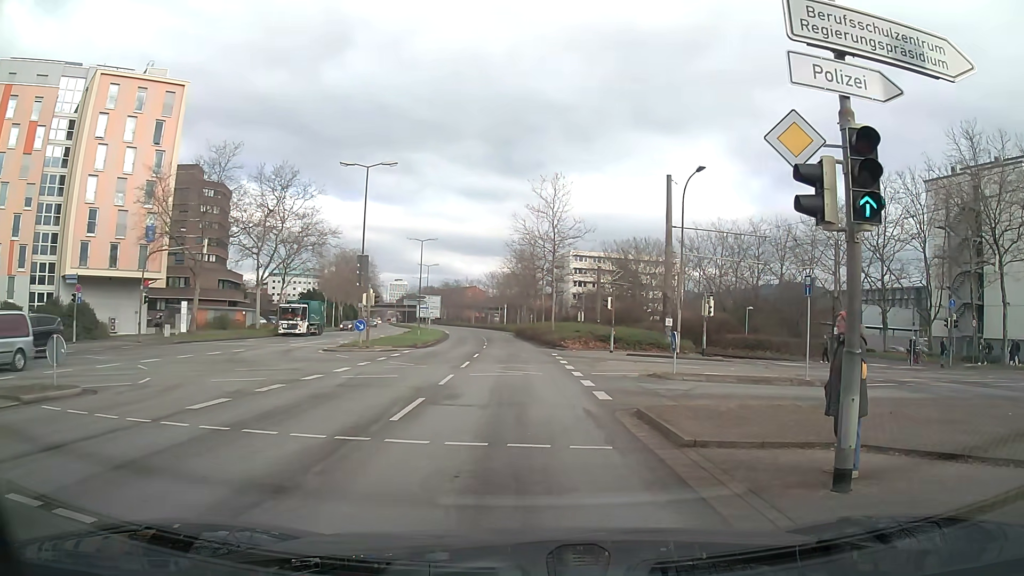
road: secondary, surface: asphalt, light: Day
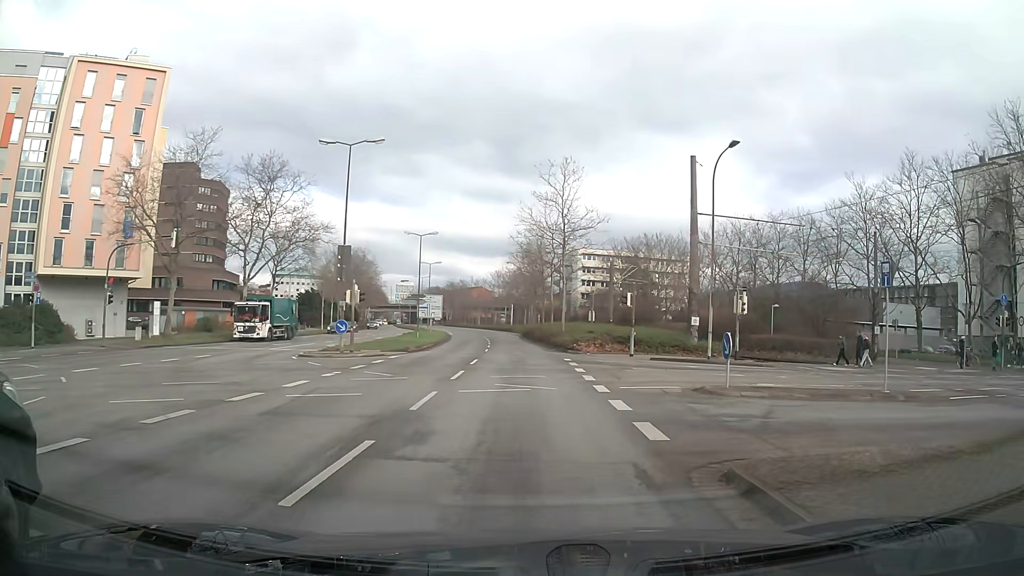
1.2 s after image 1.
(+0.1, +5.0) m; 0°
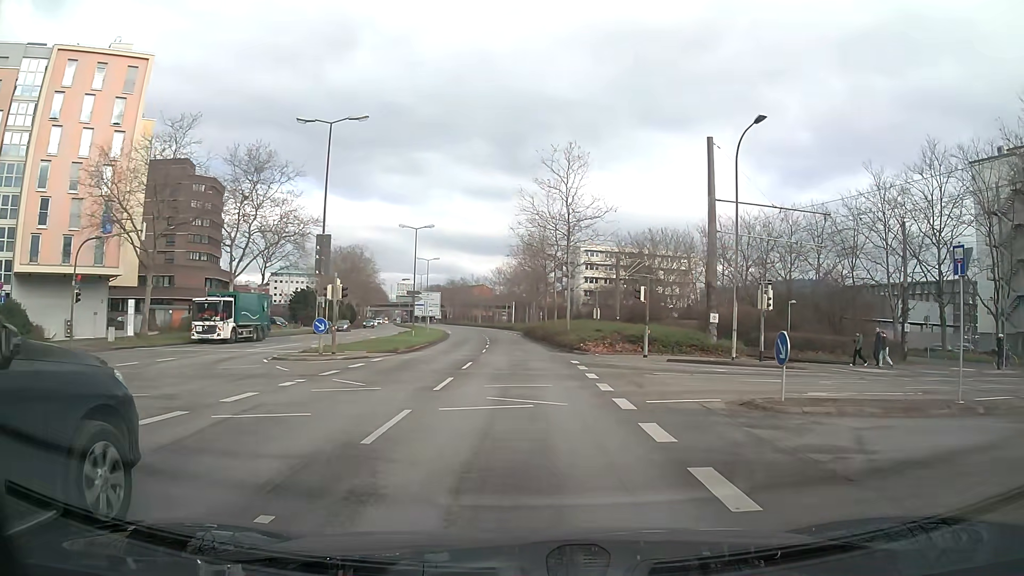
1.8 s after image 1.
(0.0, +3.5) m; -2°
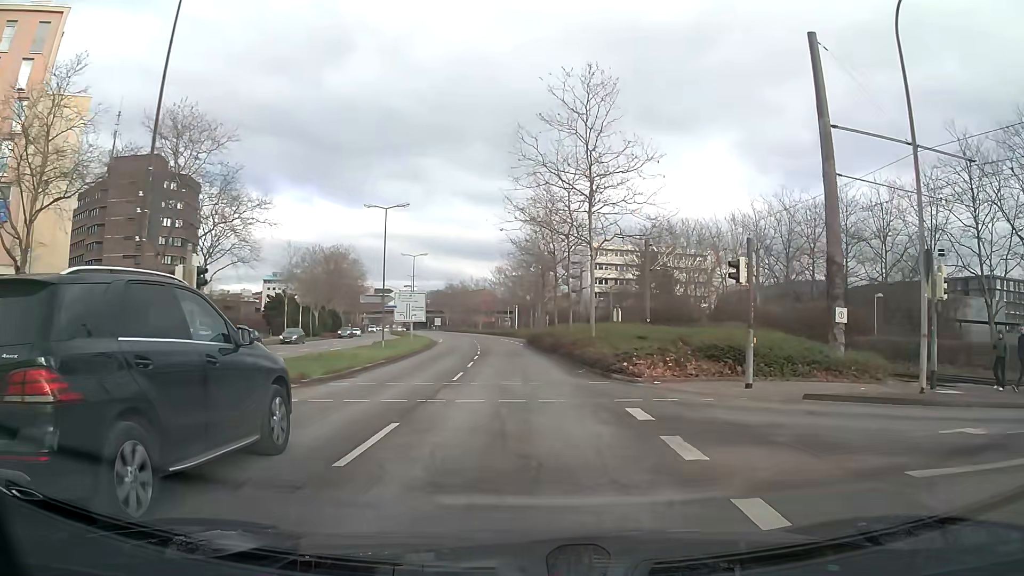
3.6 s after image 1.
(+0.5, +13.6) m; +2°
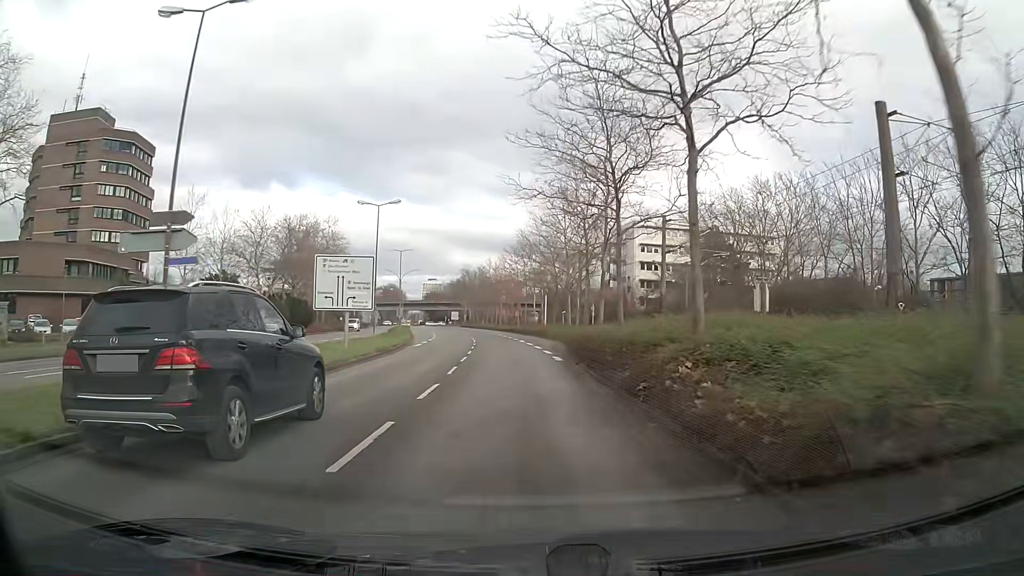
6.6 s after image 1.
(-0.6, +29.9) m; -3°
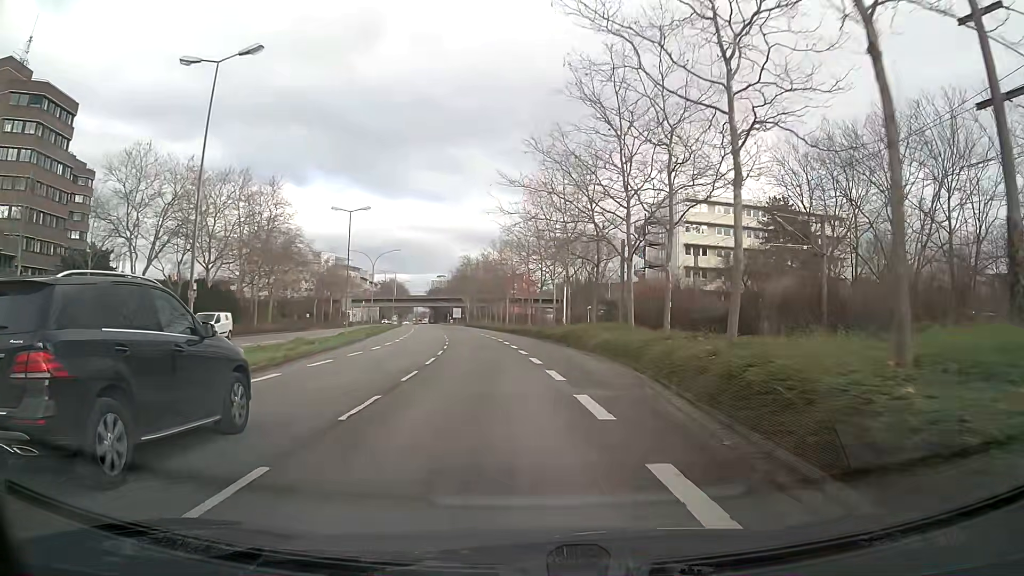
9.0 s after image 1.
(-0.3, +27.1) m; -1°
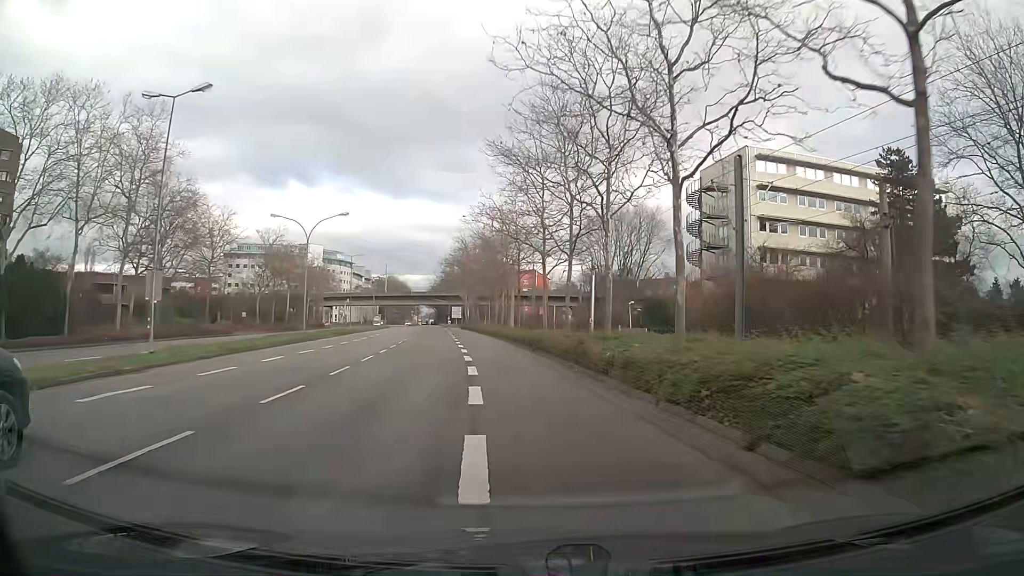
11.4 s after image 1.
(-0.1, +28.3) m; -1°
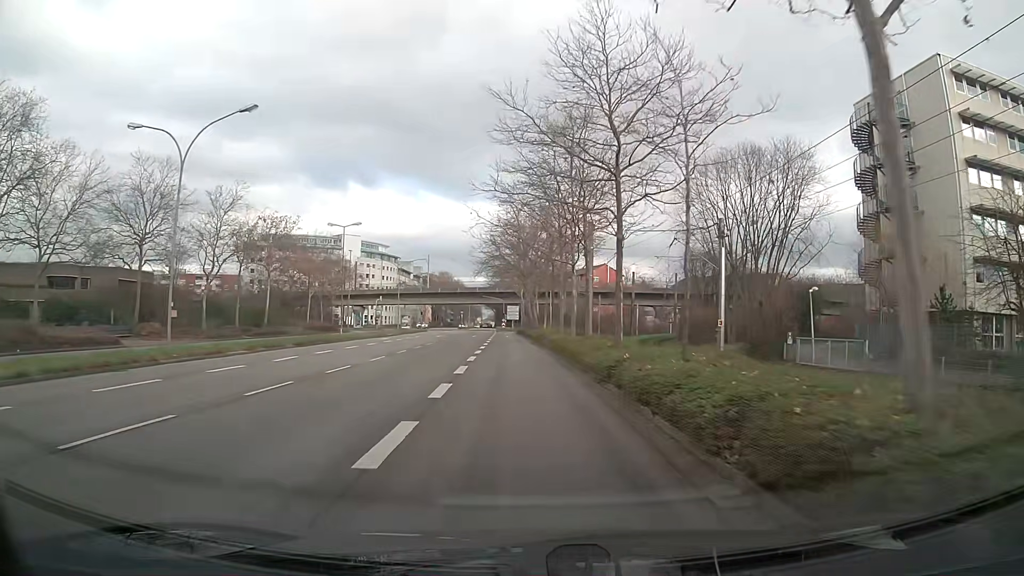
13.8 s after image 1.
(-1.2, +28.9) m; -6°
(0, +10) (0, +20) (-1, +30) (-1, +40) (-2, +50) (-2, +60) (-2, +70) (-2, +80) (-3, +90) (-3, +100) m
